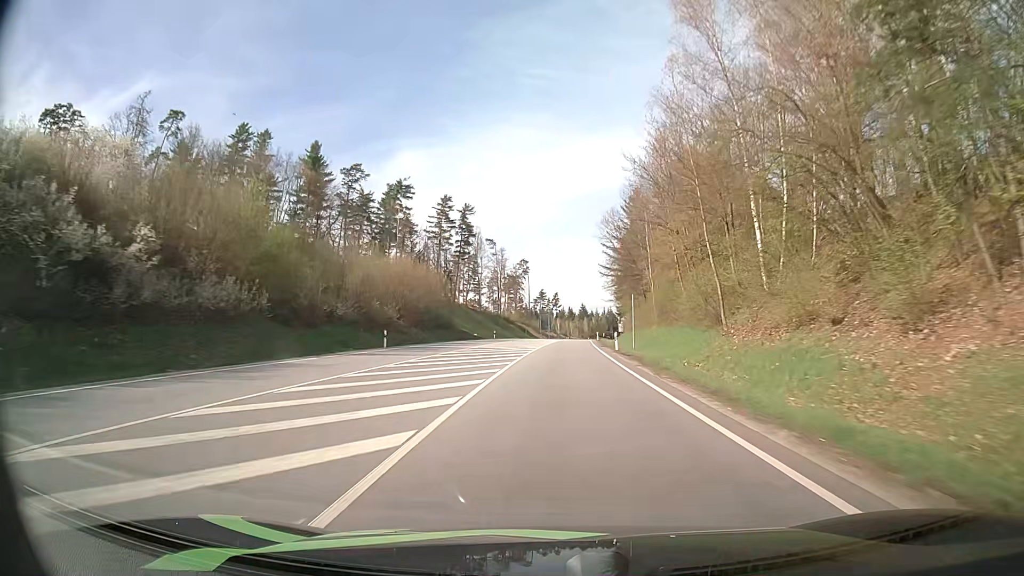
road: primary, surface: asphalt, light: Day
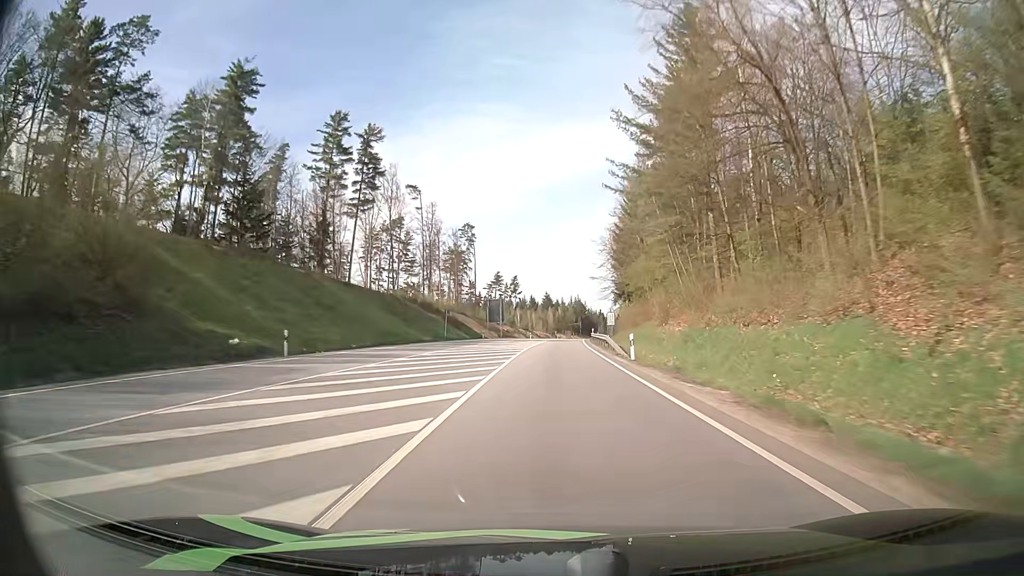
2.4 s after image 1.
(+2.0, +63.3) m; +3°
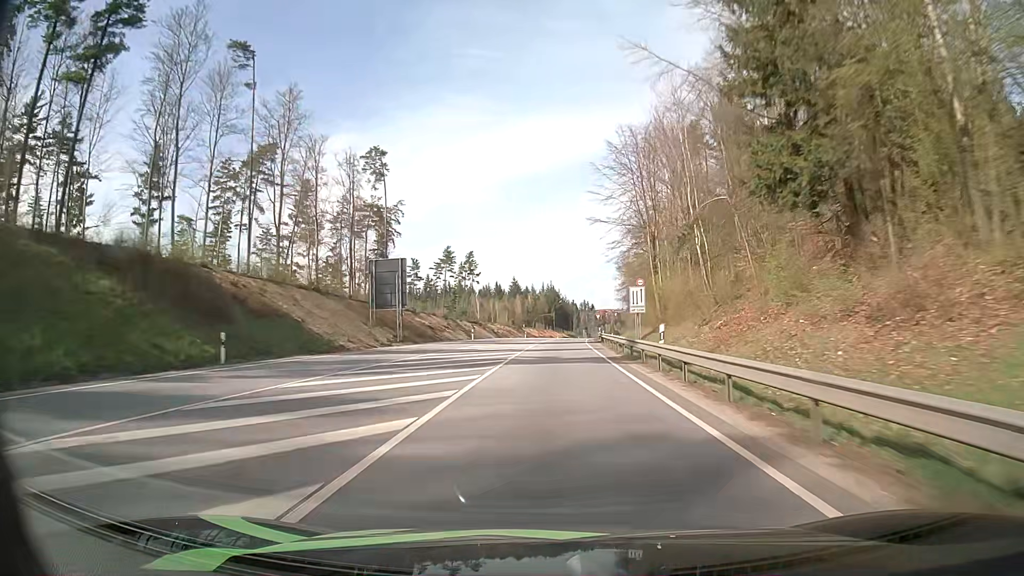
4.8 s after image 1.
(+1.5, +64.2) m; +3°
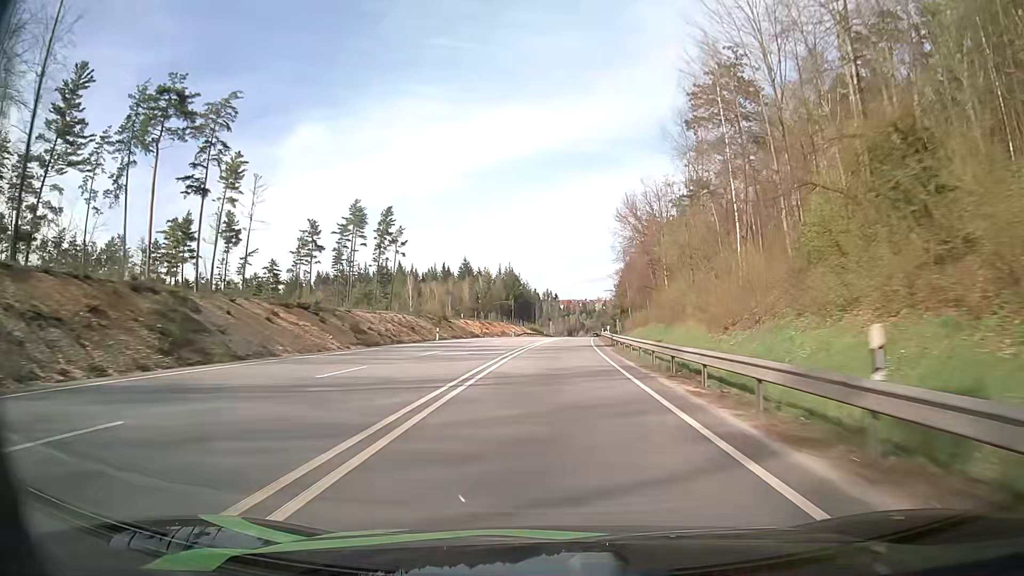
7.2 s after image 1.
(+1.8, +64.7) m; +3°
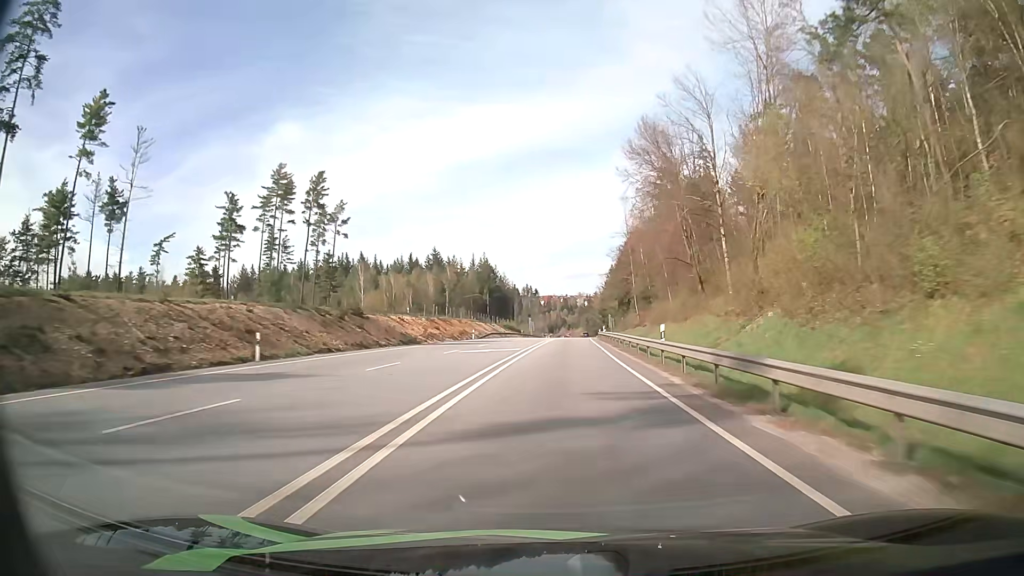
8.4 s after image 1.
(+0.6, +32.5) m; +2°
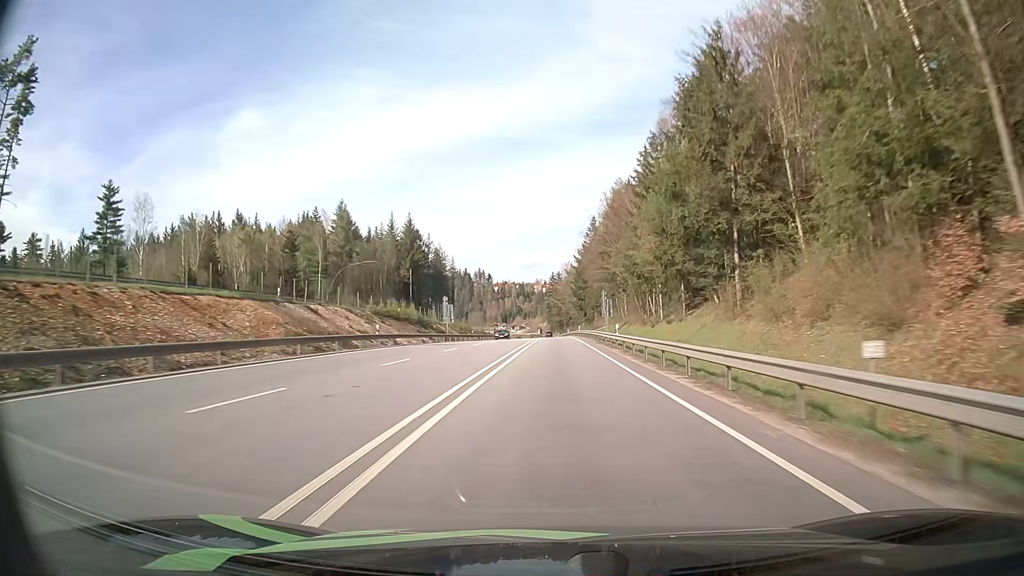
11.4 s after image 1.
(+3.0, +81.3) m; +4°
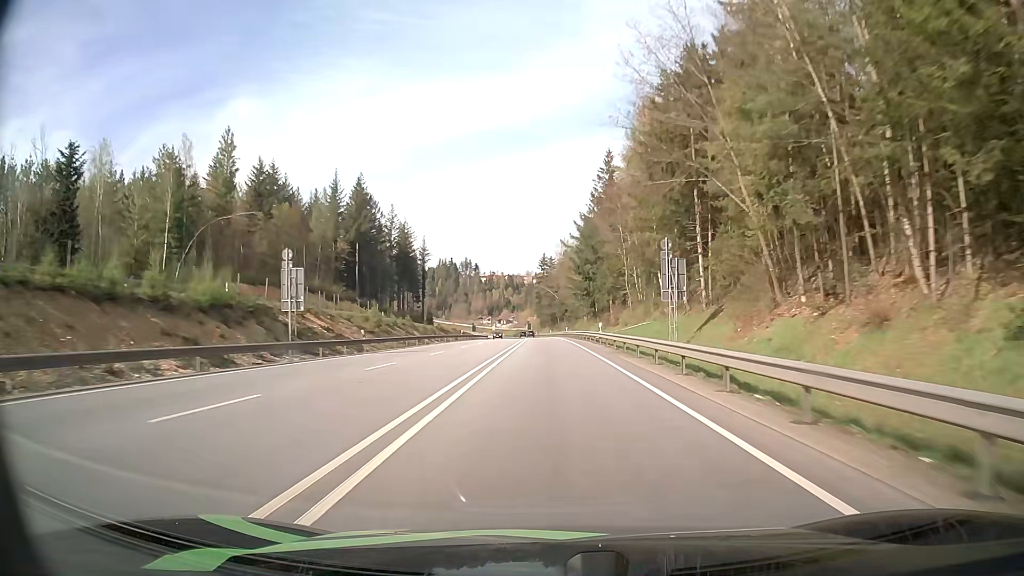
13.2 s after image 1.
(+0.5, +48.8) m; +1°
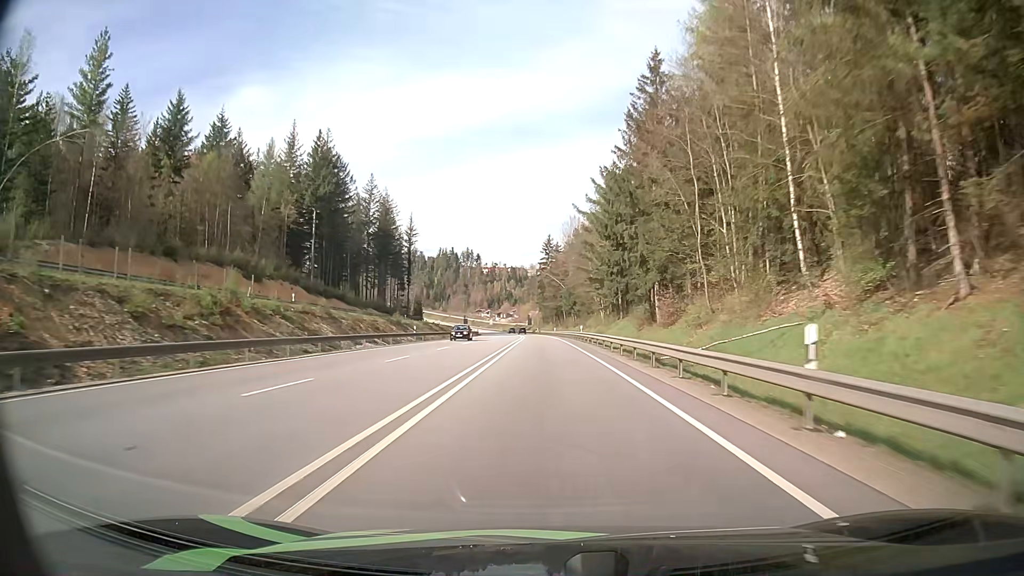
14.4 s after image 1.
(-0.1, +32.5) m; 0°
(0, +10) (0, +20) (0, +30) (0, +40) (-1, +50) (-1, +60) (-1, +70) (-1, +80) (-2, +90) (-2, +100) m
